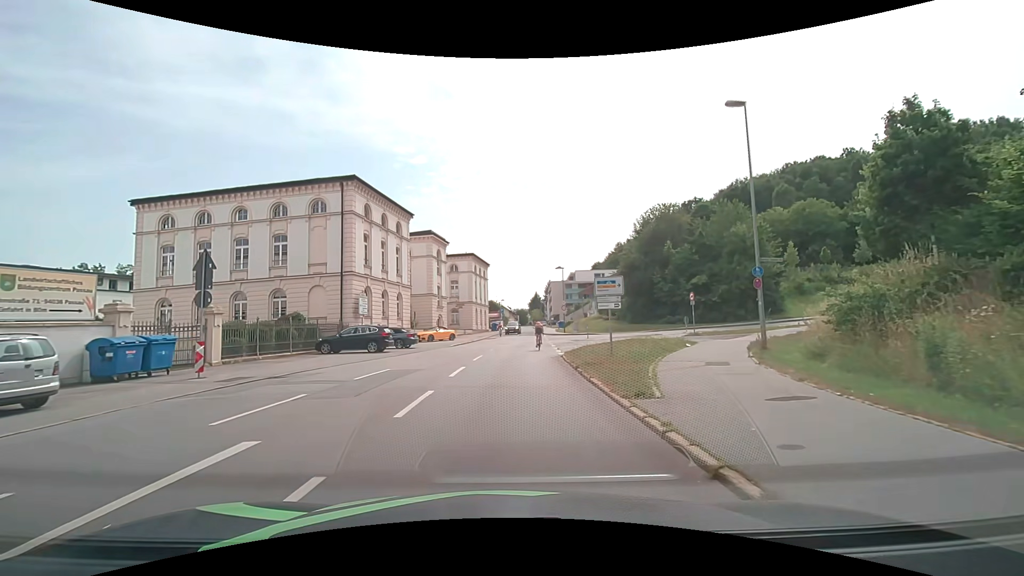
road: tertiary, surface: asphalt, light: Day
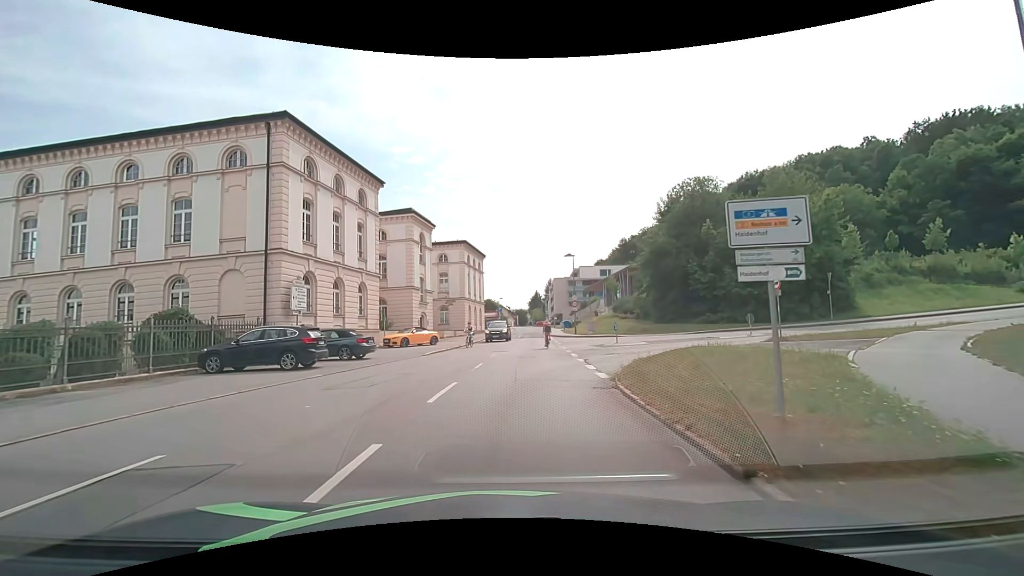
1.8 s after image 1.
(+0.2, +10.8) m; 0°
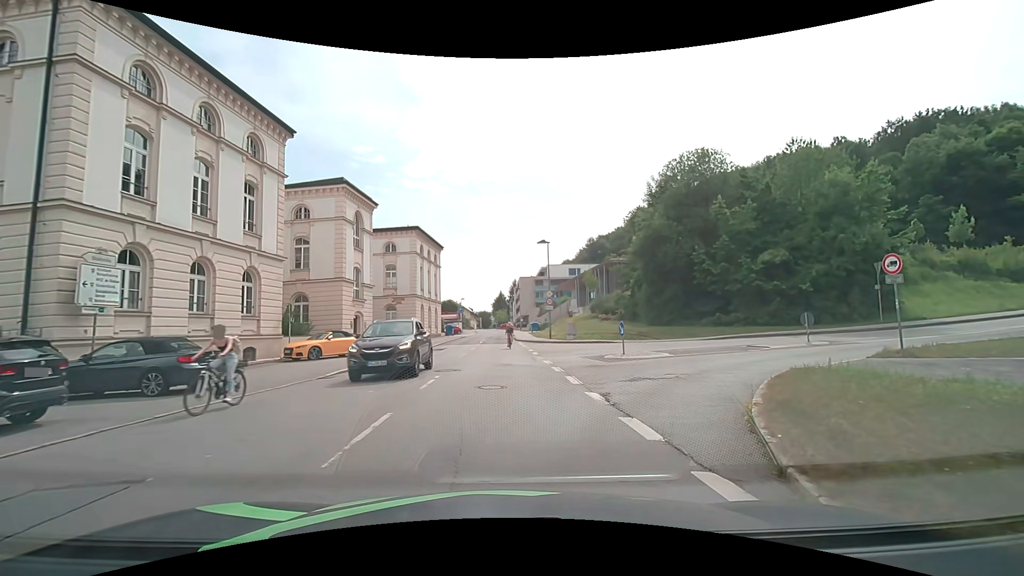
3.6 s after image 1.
(+0.2, +9.6) m; +4°
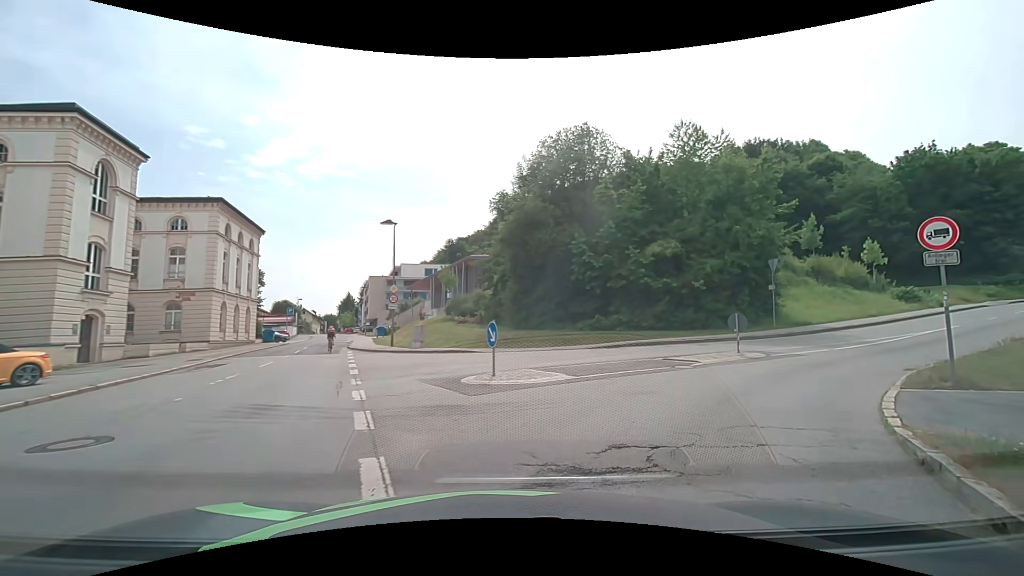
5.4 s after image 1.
(+0.8, +8.1) m; +13°
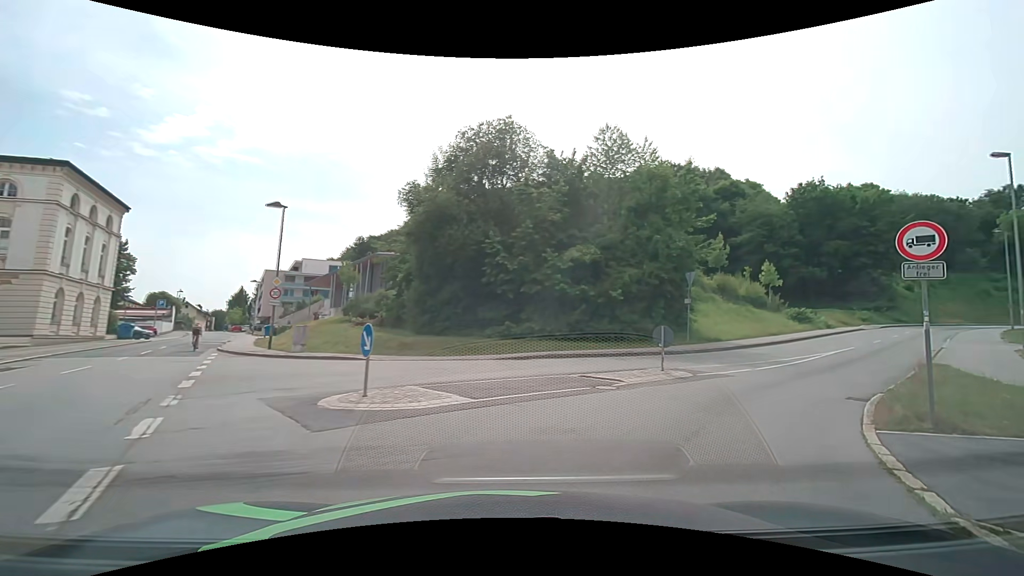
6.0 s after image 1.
(+0.3, +2.7) m; +11°
